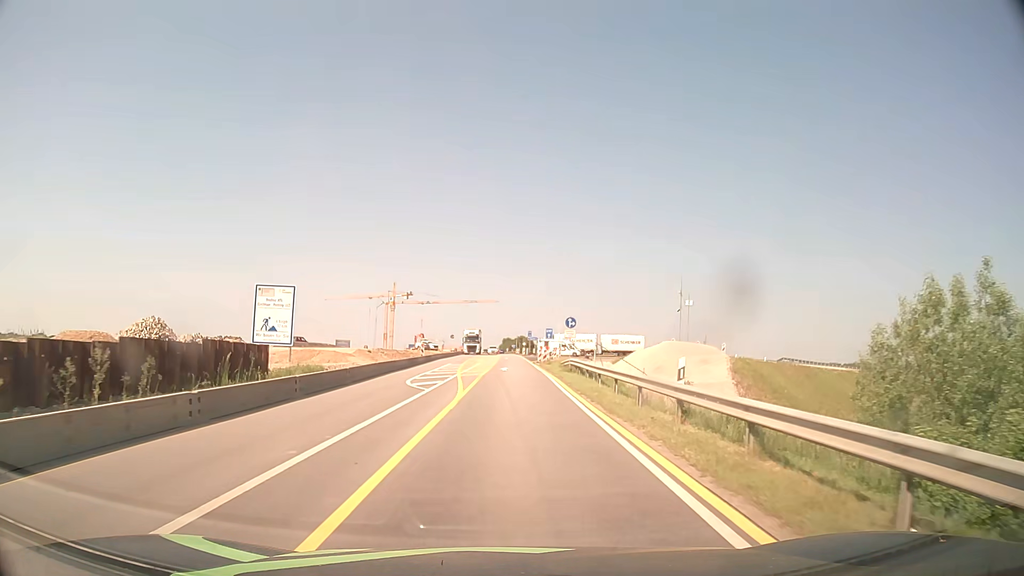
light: Day
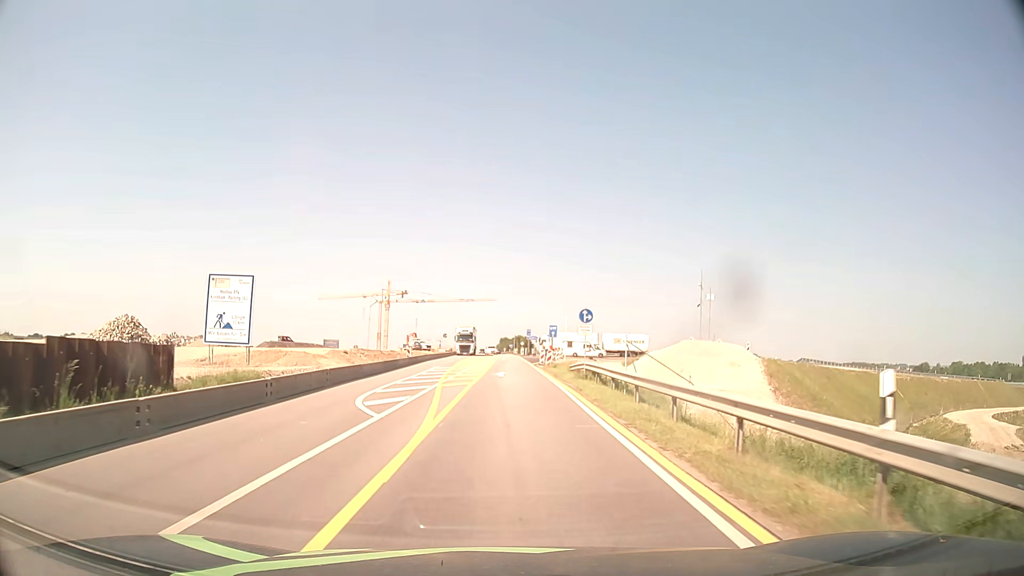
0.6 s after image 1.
(0.0, +7.6) m; 0°
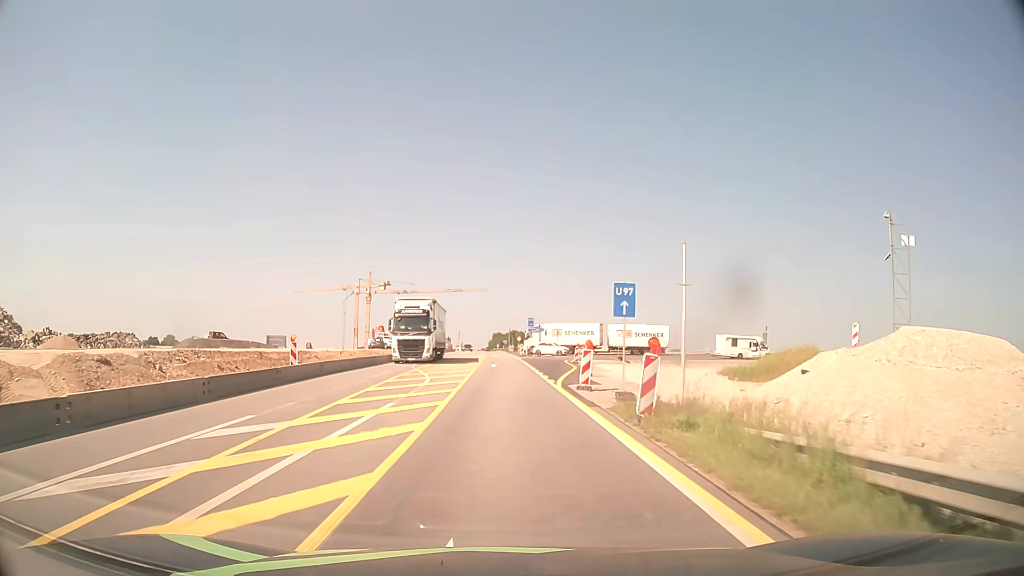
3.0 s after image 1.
(+0.2, +30.4) m; +1°
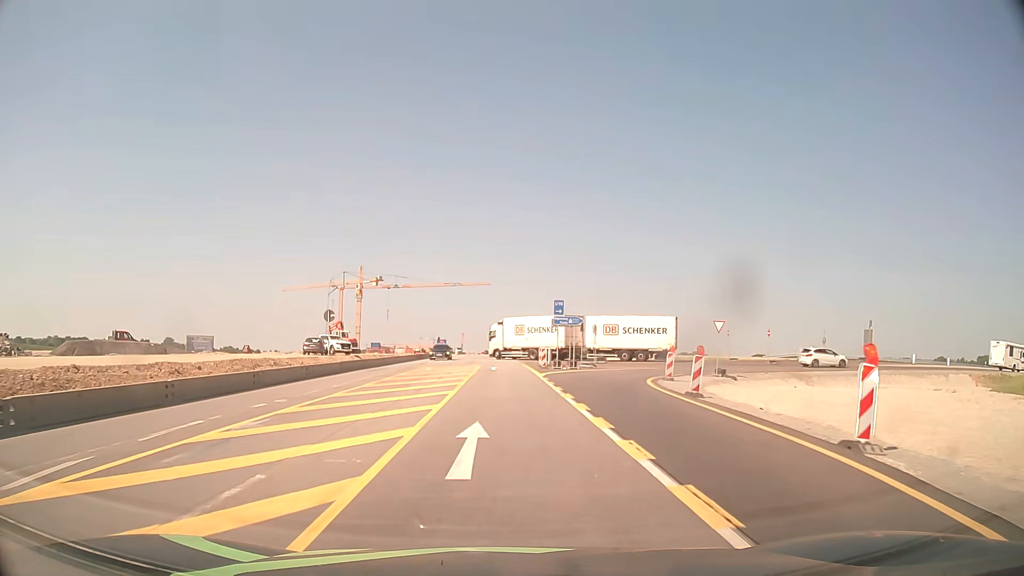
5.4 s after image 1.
(-0.1, +30.5) m; 0°
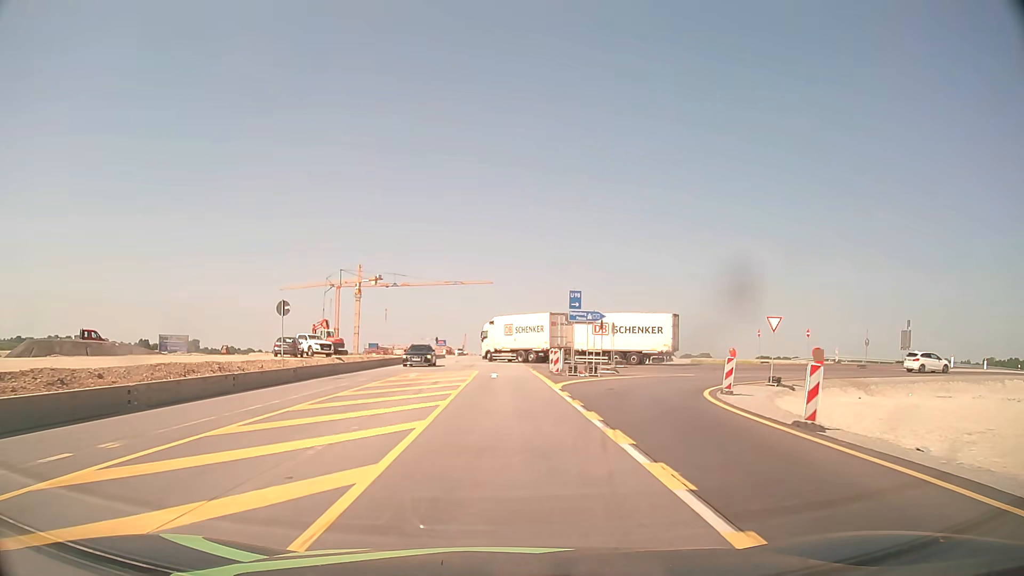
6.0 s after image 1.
(-0.1, +7.6) m; -1°
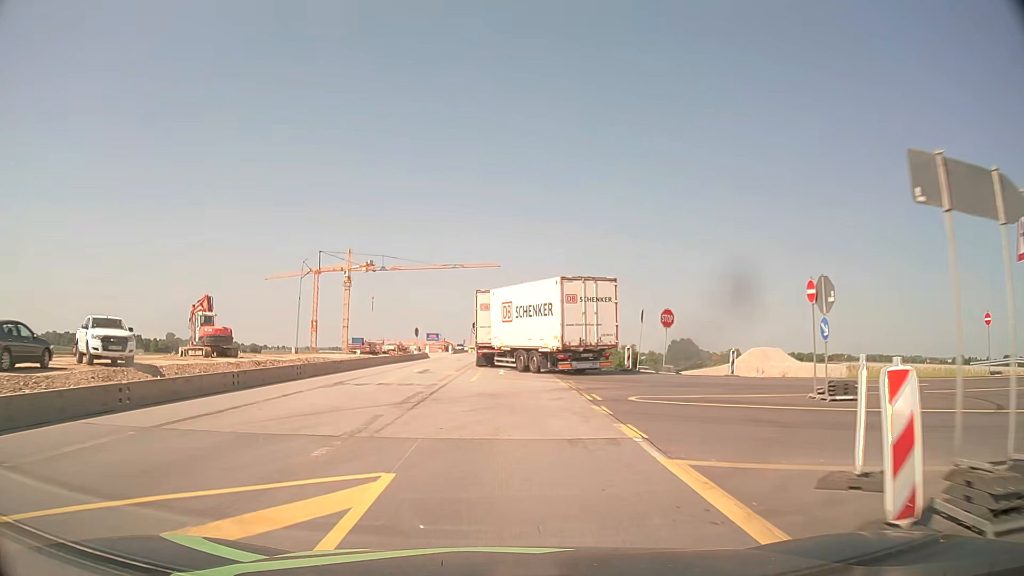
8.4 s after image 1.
(-0.2, +30.4) m; -1°
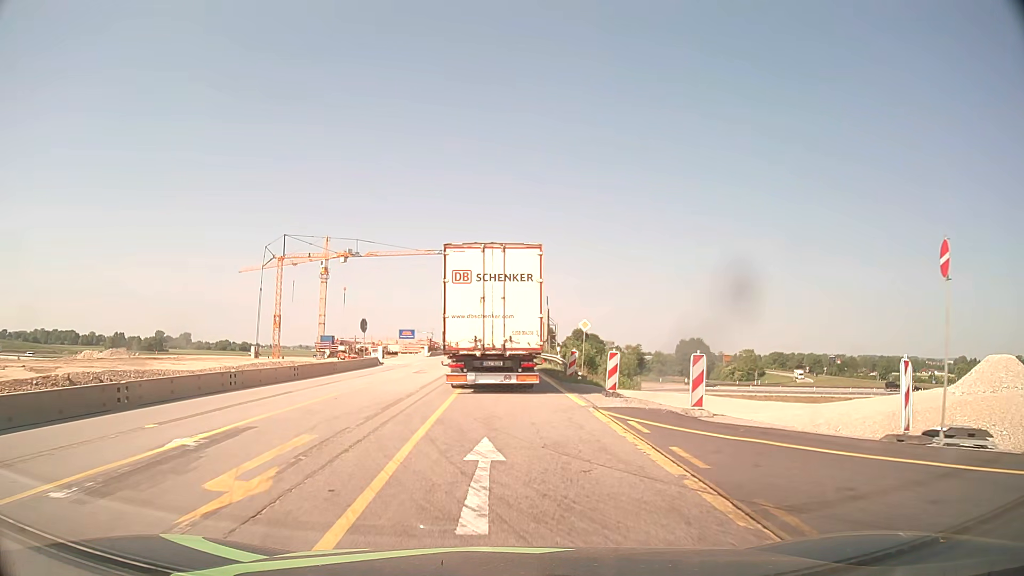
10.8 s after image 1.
(0.0, +23.4) m; 0°
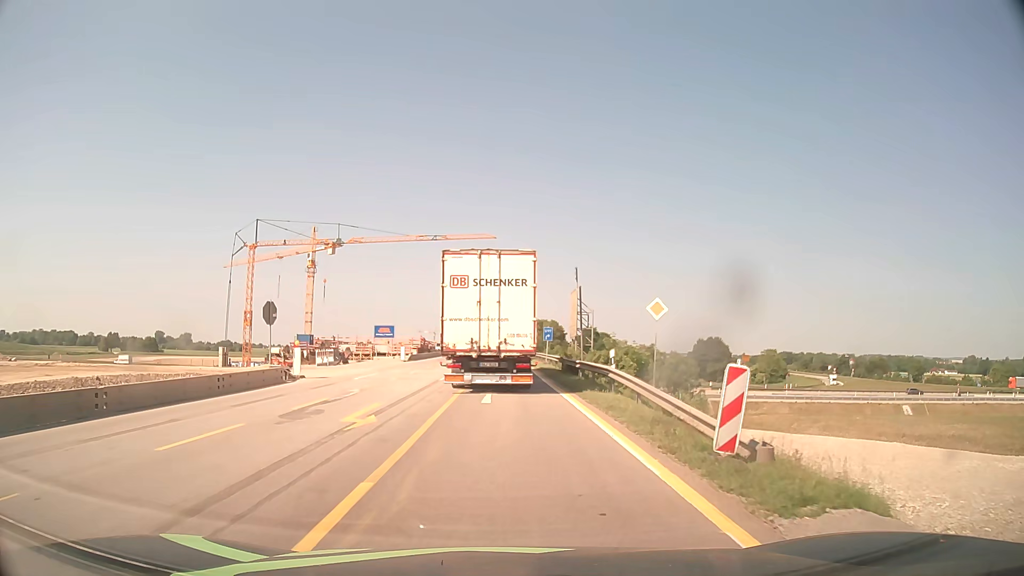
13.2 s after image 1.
(+0.1, +18.9) m; 0°
(0, +10) (0, +20) (0, +30) (0, +40) (0, +50) (0, +60) (0, +70) (-1, +80) (-1, +90) (-1, +100) m
